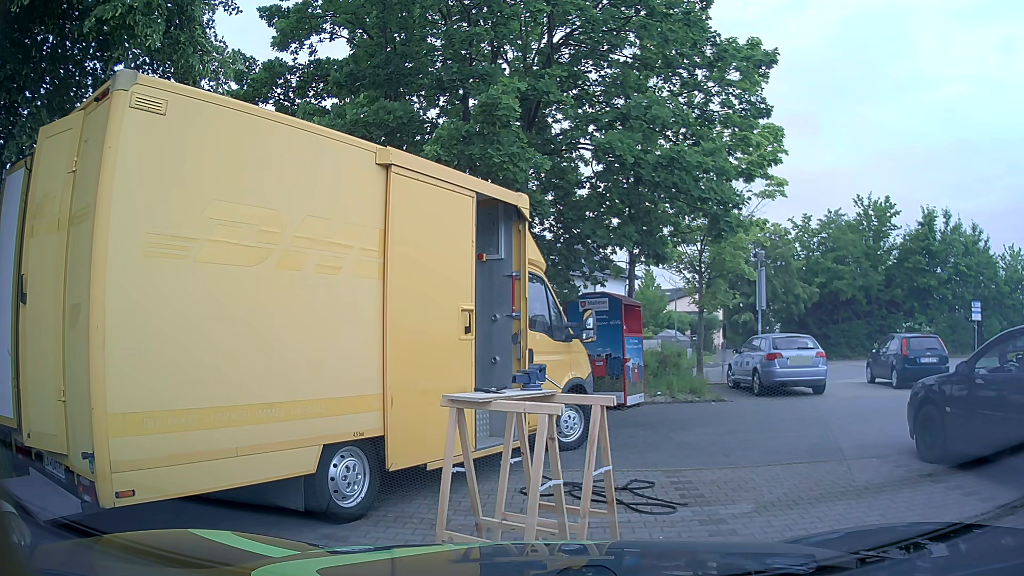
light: Day
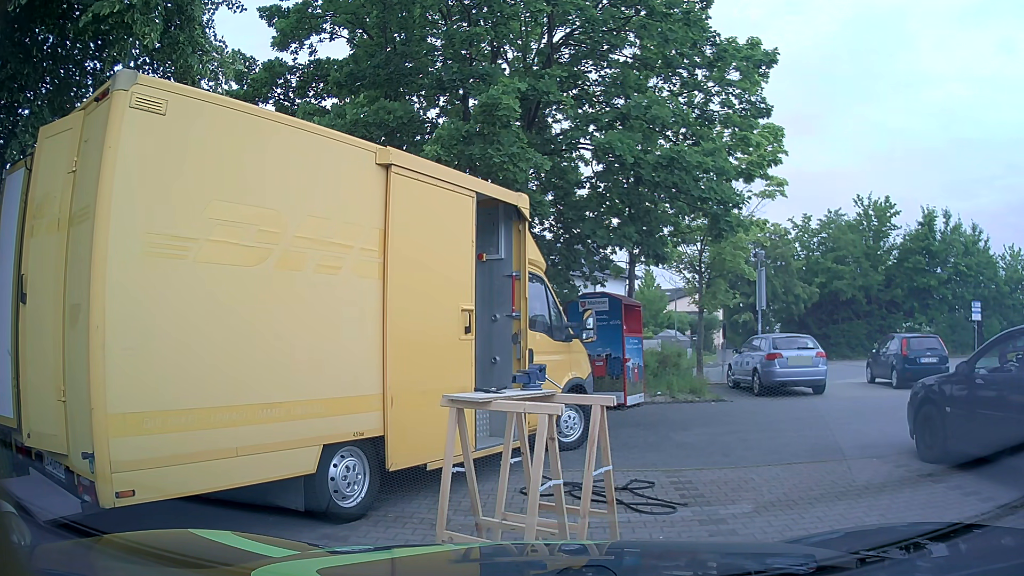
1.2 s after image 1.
(0.0, 0.0) m; 0°
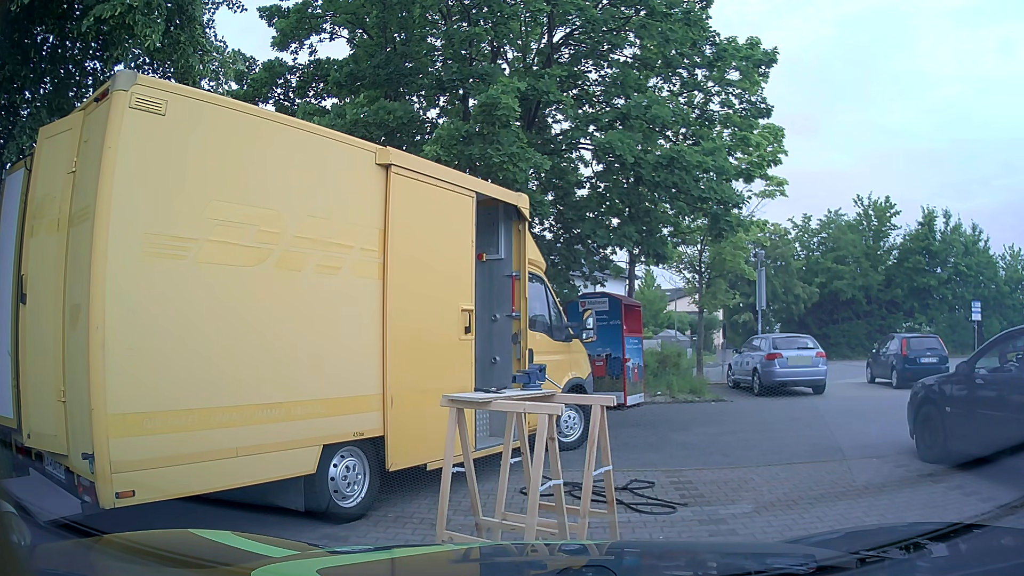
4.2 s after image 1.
(0.0, 0.0) m; 0°
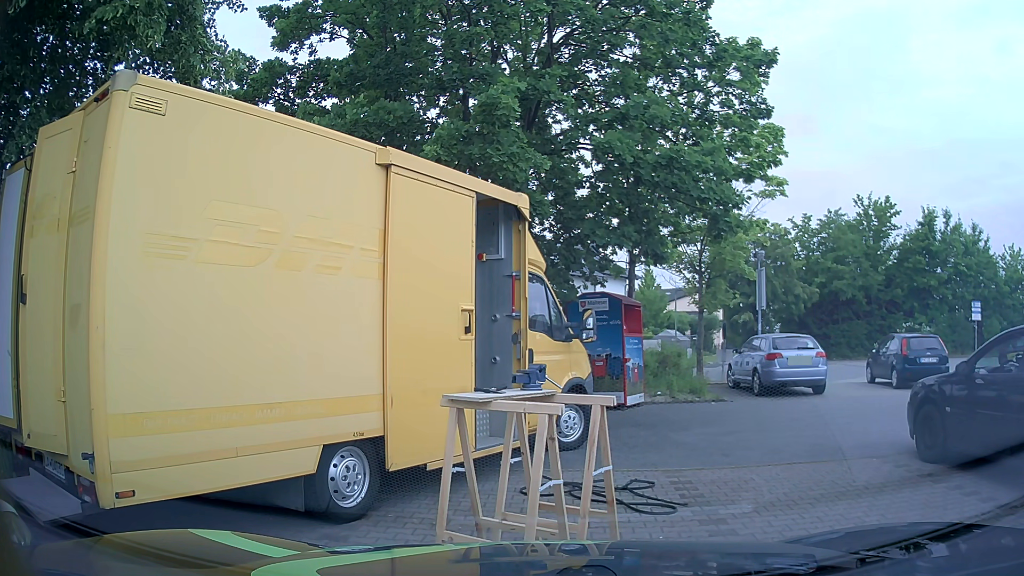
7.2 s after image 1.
(0.0, 0.0) m; 0°
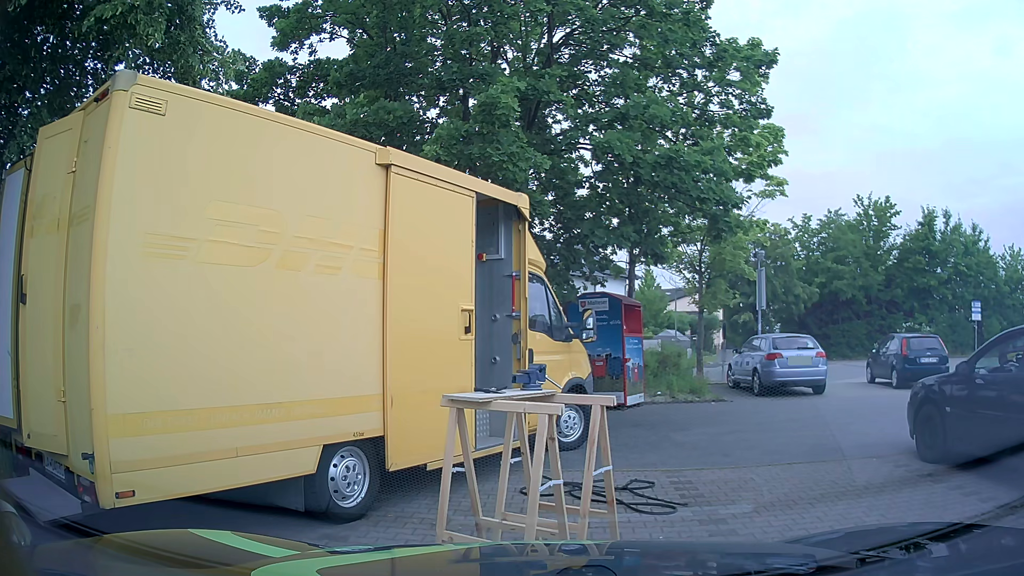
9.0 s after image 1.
(0.0, 0.0) m; 0°
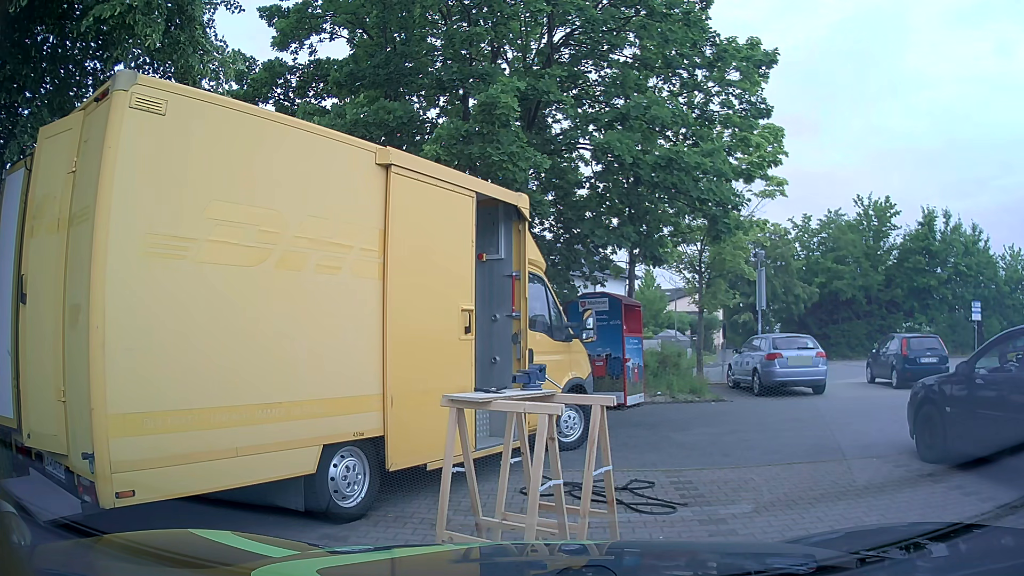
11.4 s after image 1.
(0.0, 0.0) m; 0°
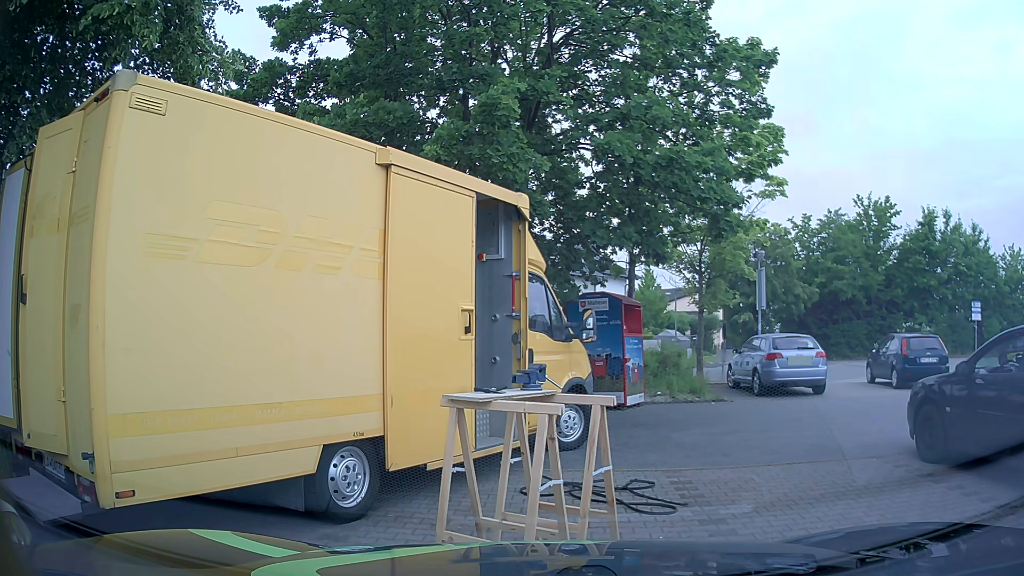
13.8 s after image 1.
(0.0, 0.0) m; 0°
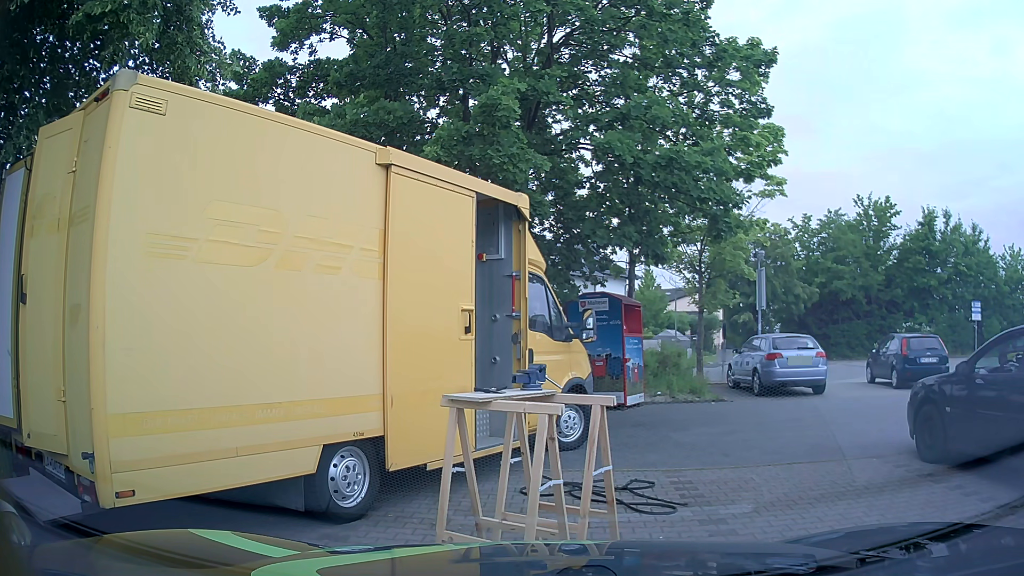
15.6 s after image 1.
(0.0, 0.0) m; 0°
